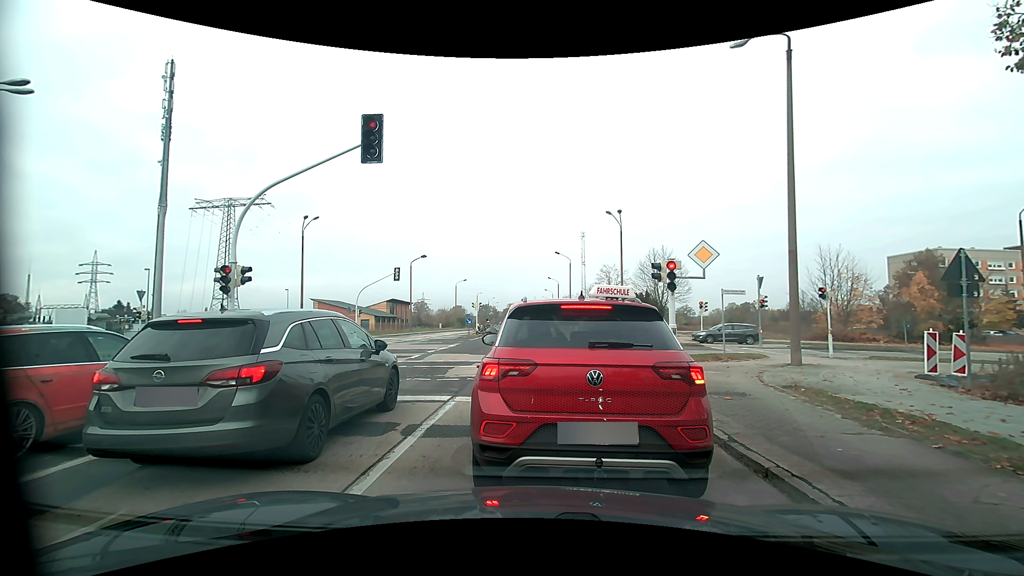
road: tertiary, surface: asphalt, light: Day
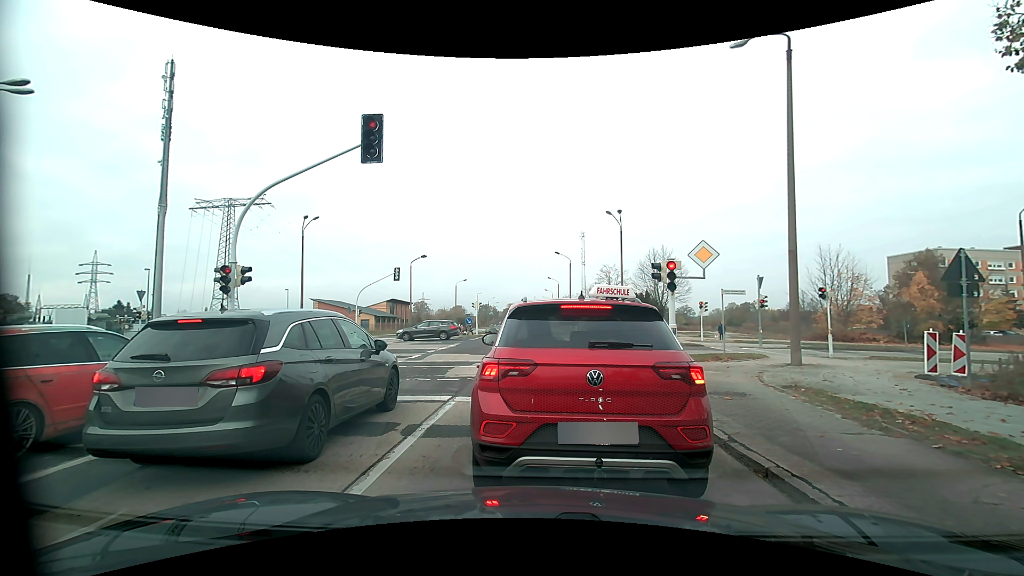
(0.0, 0.0) m; 0°
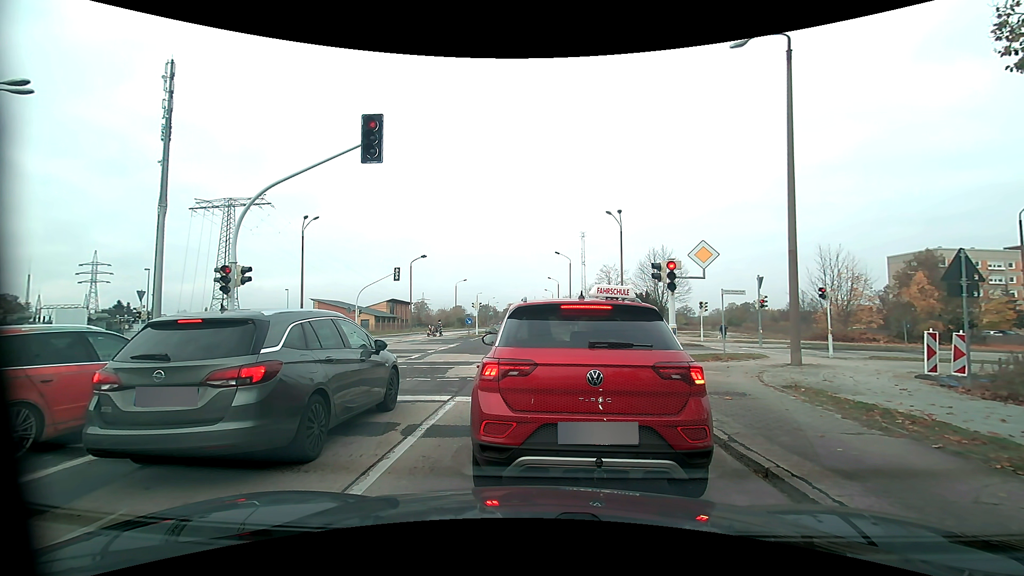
(0.0, 0.0) m; 0°
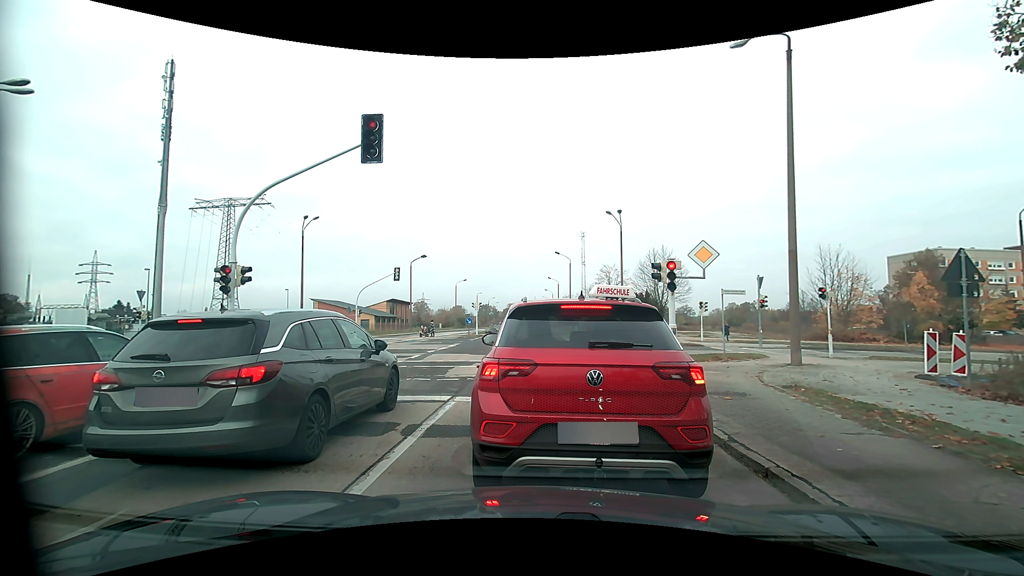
(0.0, 0.0) m; 0°
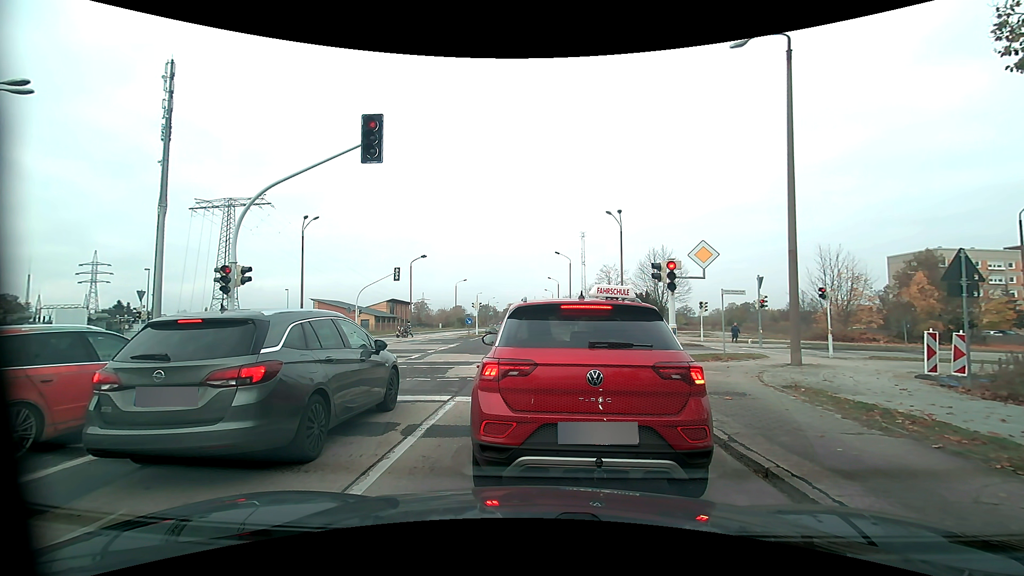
(0.0, 0.0) m; 0°
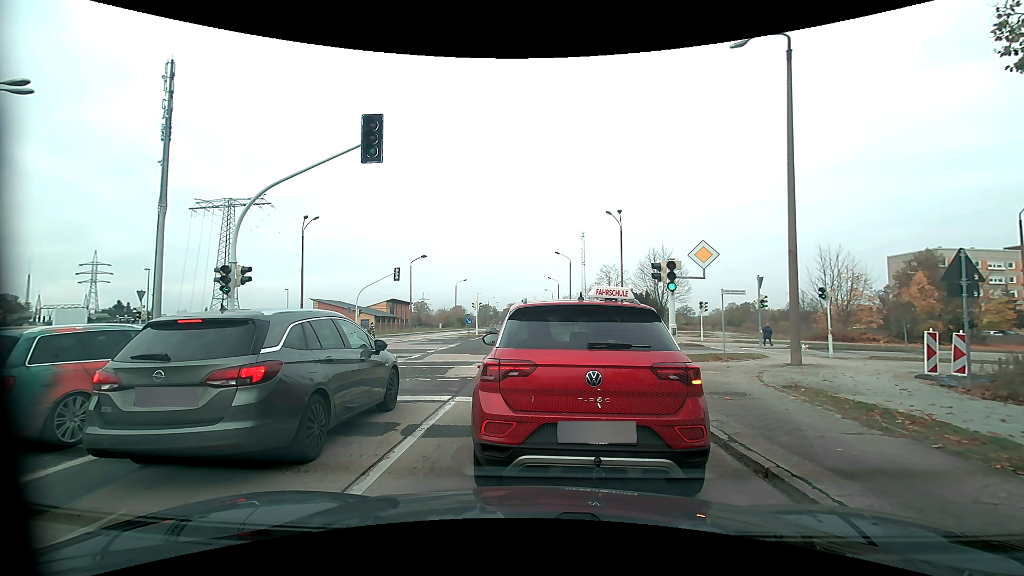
(0.0, 0.0) m; 0°
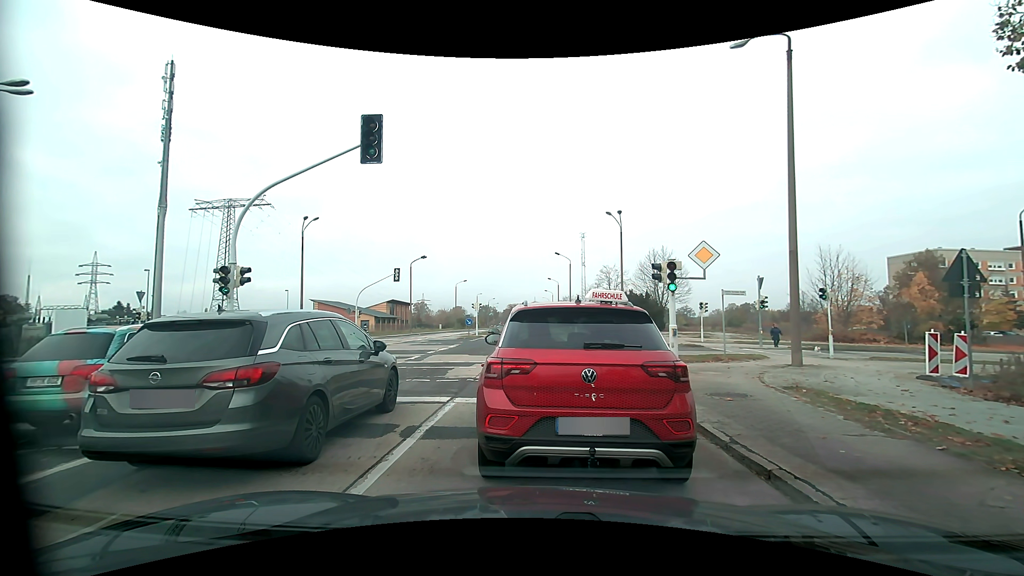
(0.0, 0.0) m; 0°
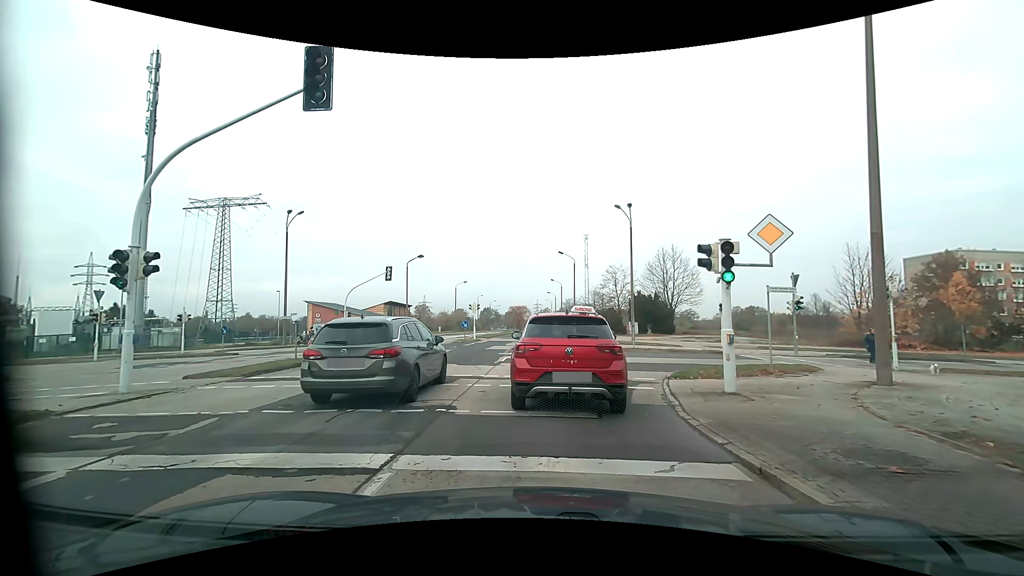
(-0.1, +4.1) m; -2°
(0, +10) (0, +20) (0, +30) (0, +40) (+1, +50) (+1, +60) (+1, +70) (+1, +80) (+1, +90) (+1, +100) m
